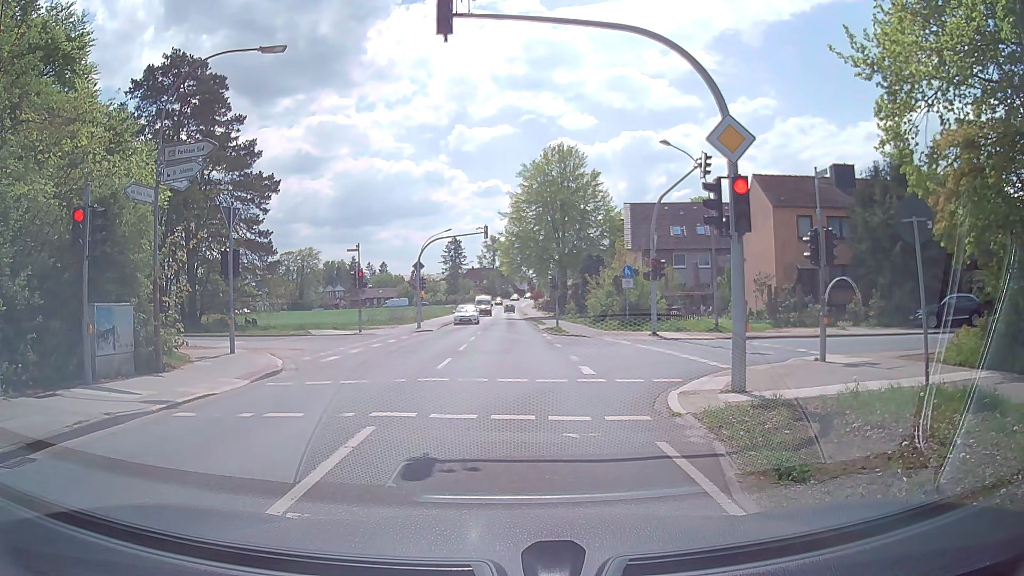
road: secondary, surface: asphalt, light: Day
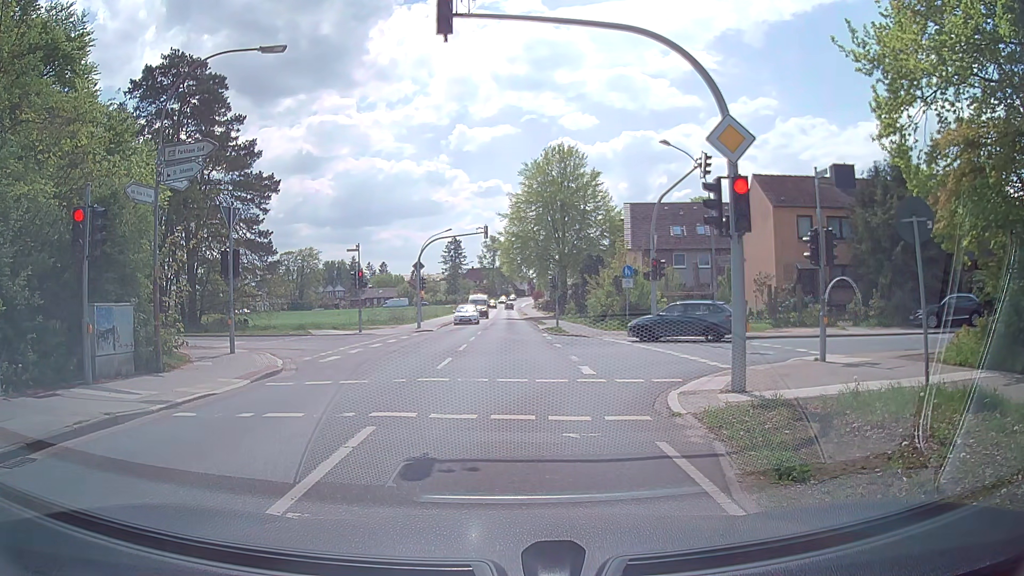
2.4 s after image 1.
(0.0, 0.0) m; 0°
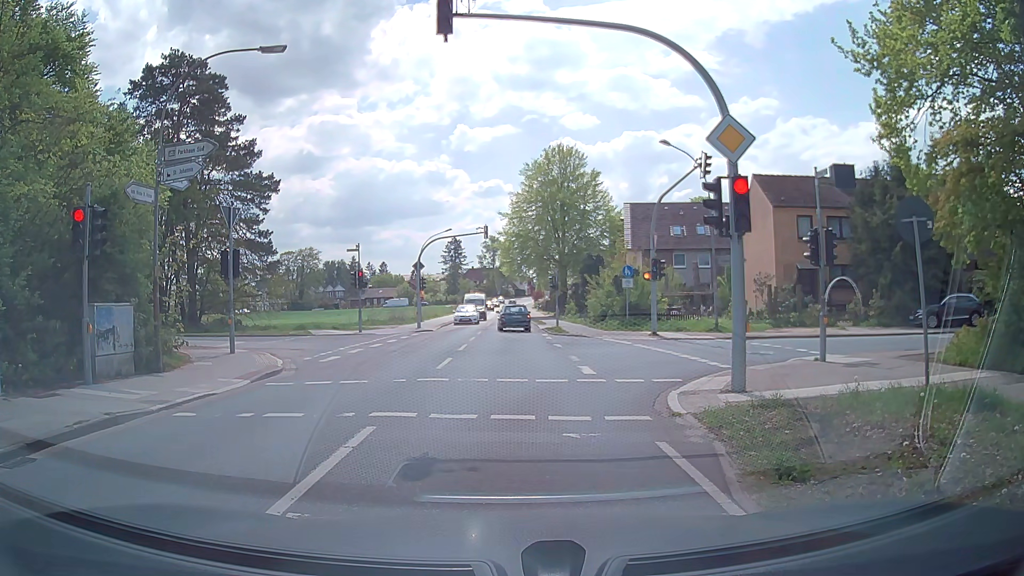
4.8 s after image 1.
(0.0, 0.0) m; 0°
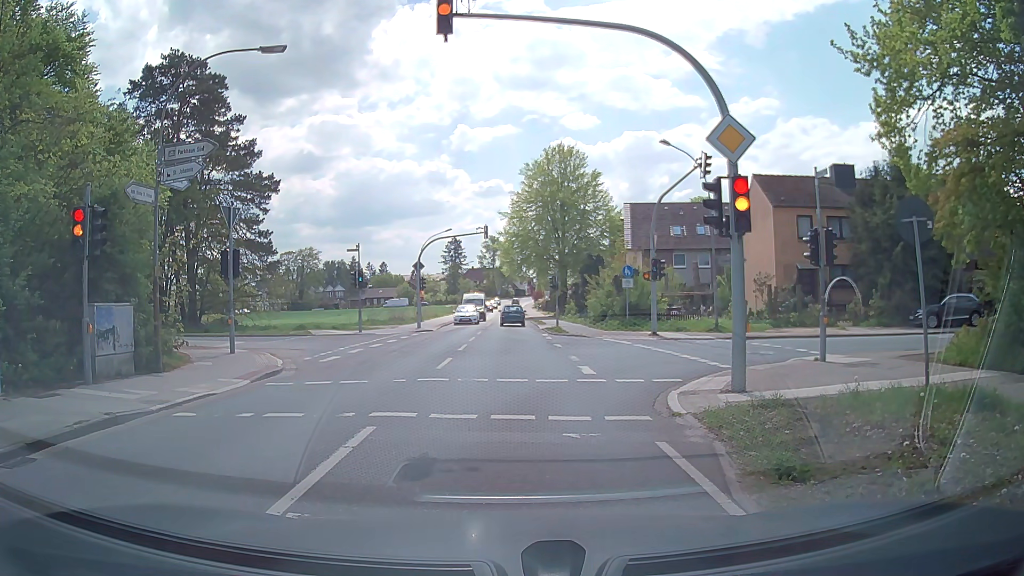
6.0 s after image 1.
(0.0, 0.0) m; 0°
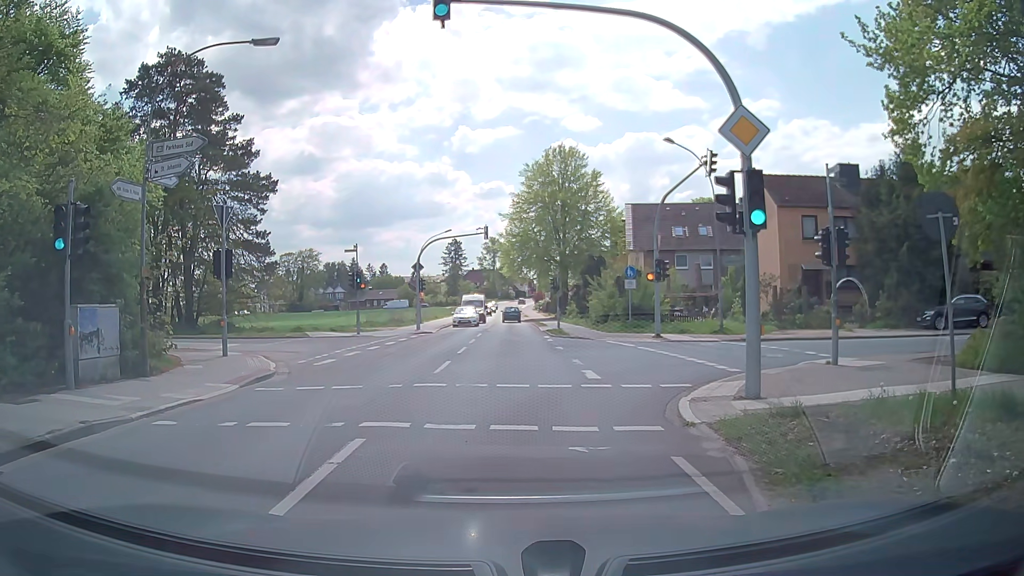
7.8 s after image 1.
(0.0, +0.6) m; 0°
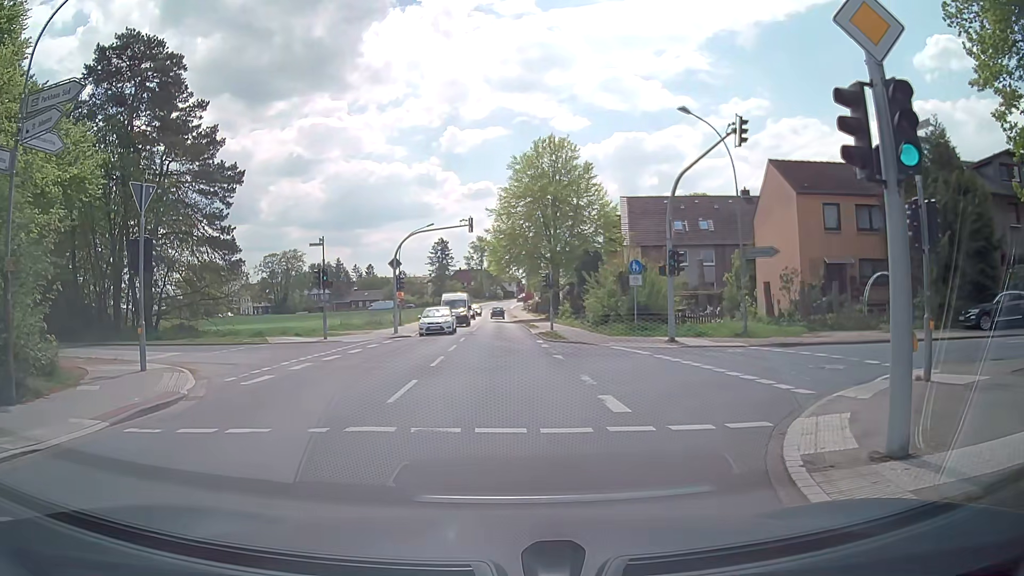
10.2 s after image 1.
(+0.1, +4.5) m; +4°
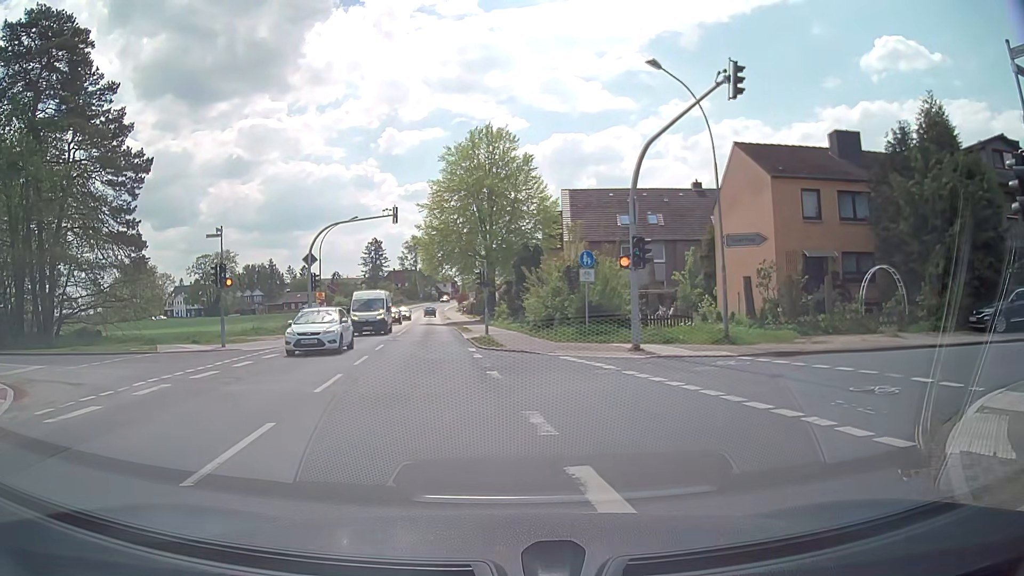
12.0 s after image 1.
(0.0, +4.7) m; +6°
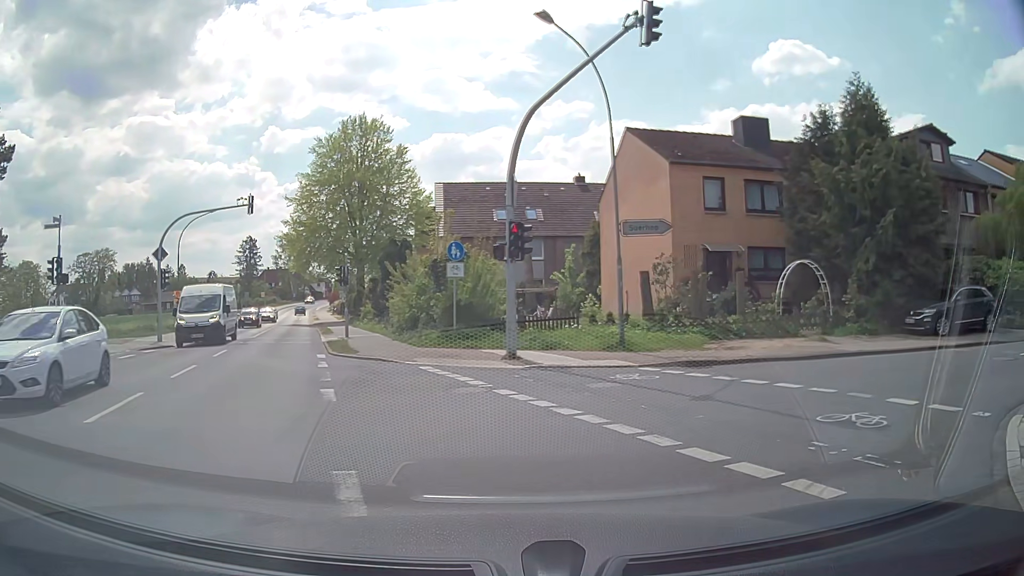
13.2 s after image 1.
(+0.1, +3.3) m; +10°
